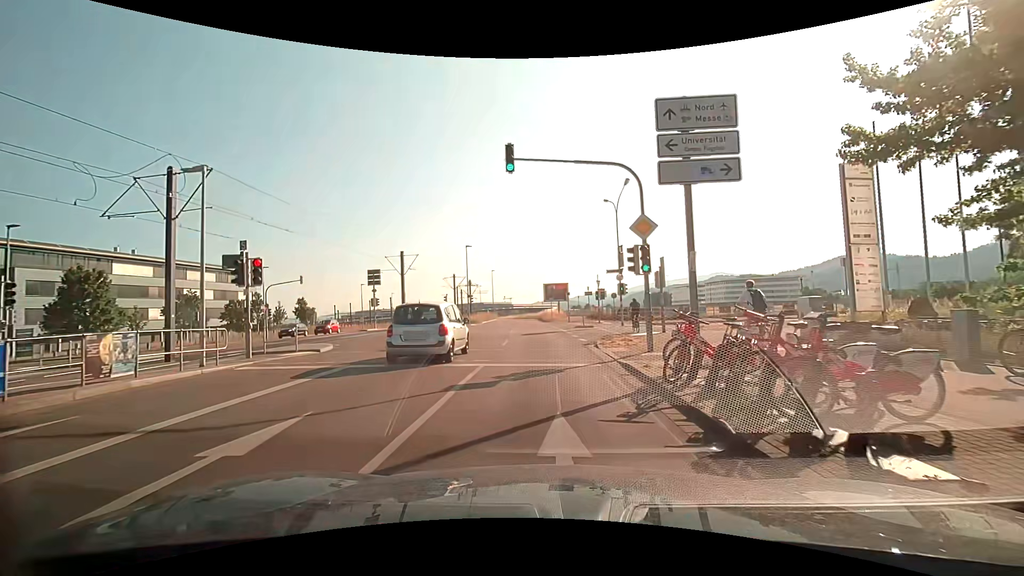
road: secondary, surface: asphalt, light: Day
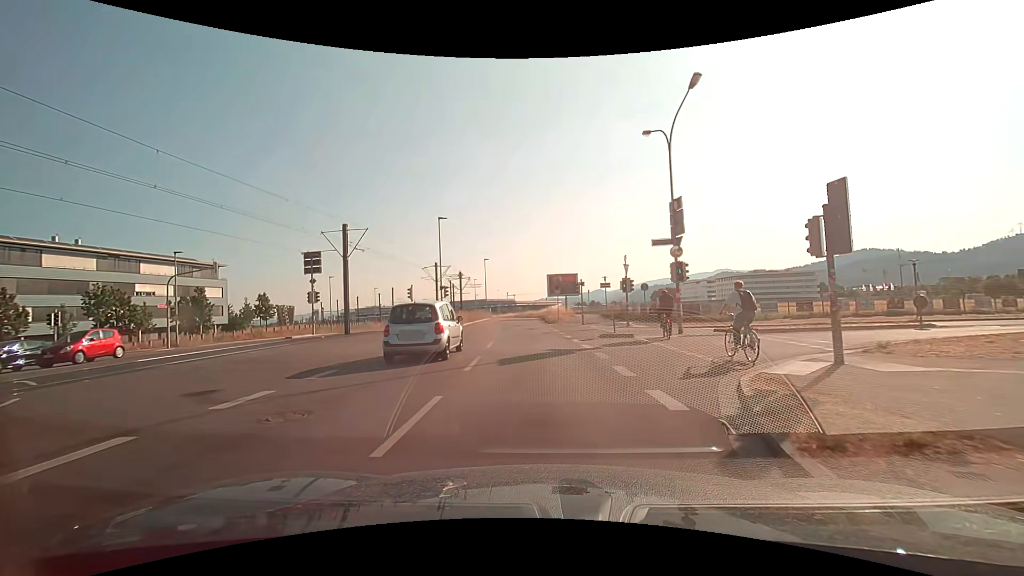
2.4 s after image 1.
(-0.1, +14.7) m; -2°
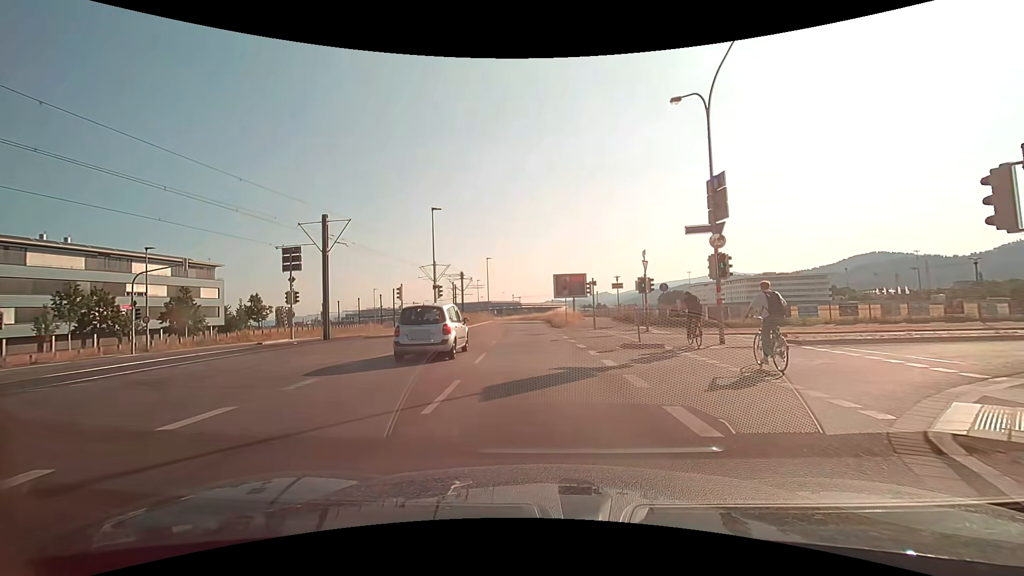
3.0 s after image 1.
(0.0, +4.2) m; 0°
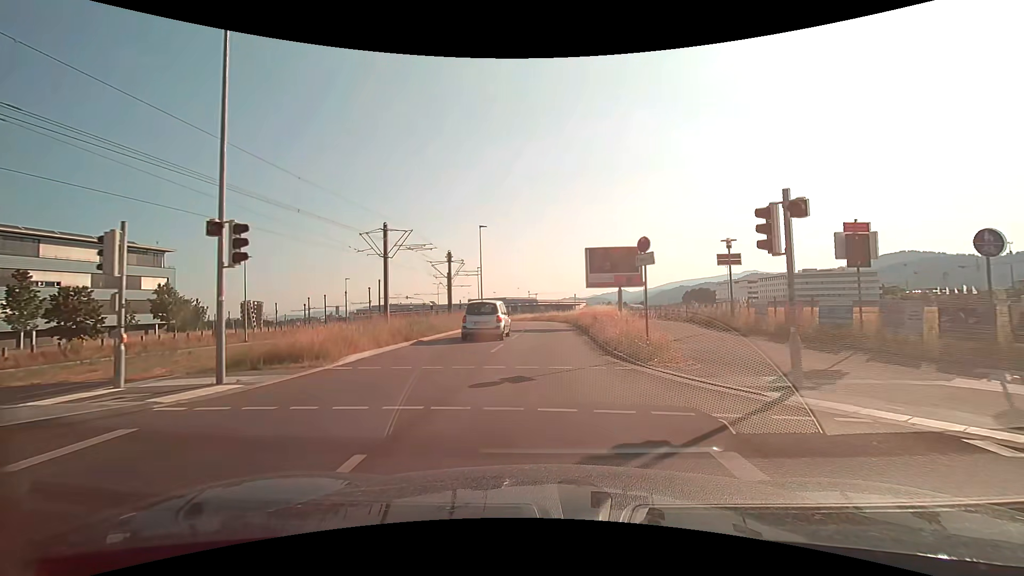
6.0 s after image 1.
(-0.5, +23.1) m; -2°
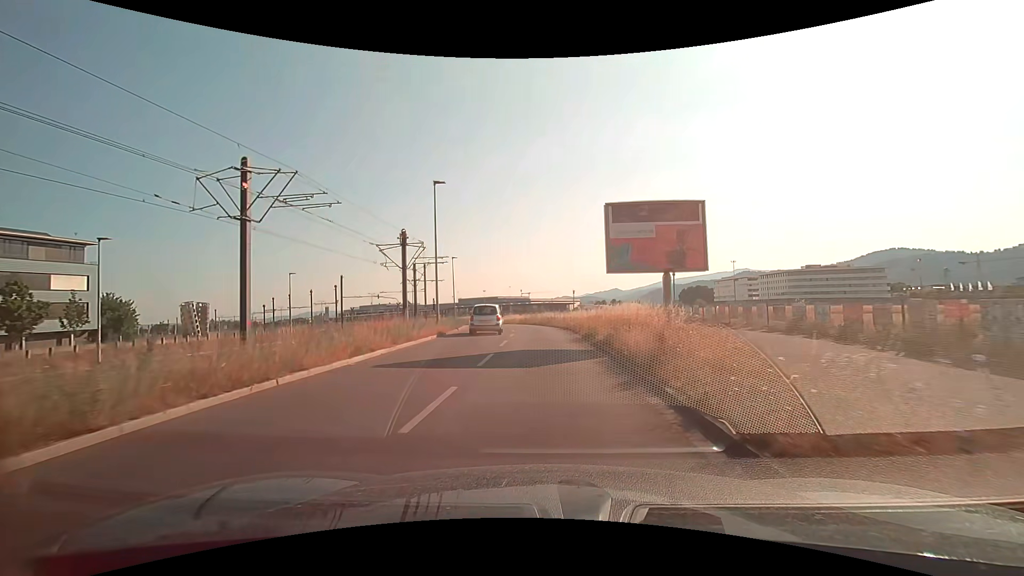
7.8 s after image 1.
(+0.1, +14.9) m; +2°
(0, +10) (0, +20) (-1, +30) (-2, +40) (-3, +50) (-6, +60) (-8, +69) (-12, +79) (-16, +88) (-21, +97) m
